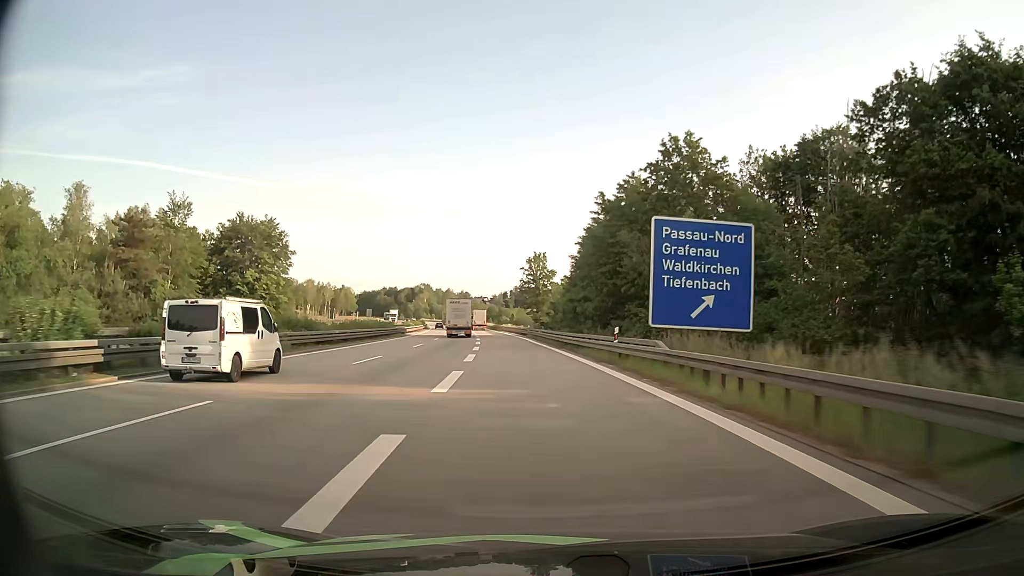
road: motorway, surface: asphalt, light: Day
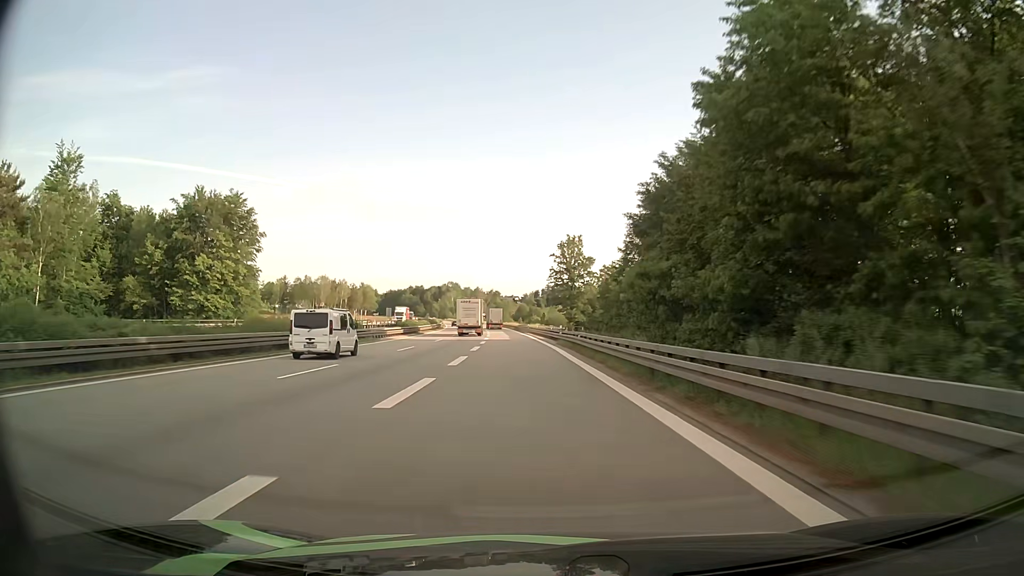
(-0.6, +25.3) m; -3°
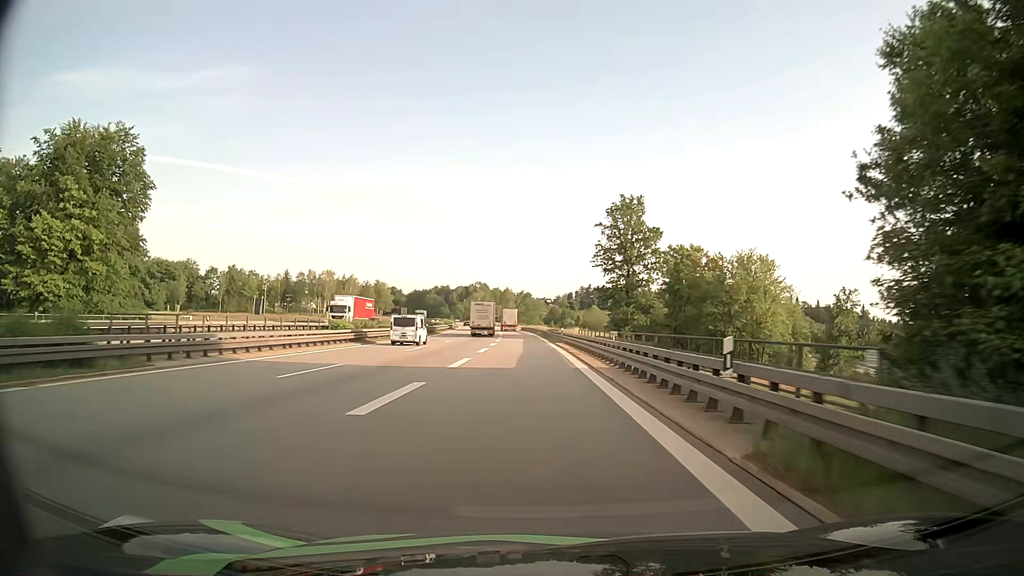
(-1.0, +36.3) m; -3°
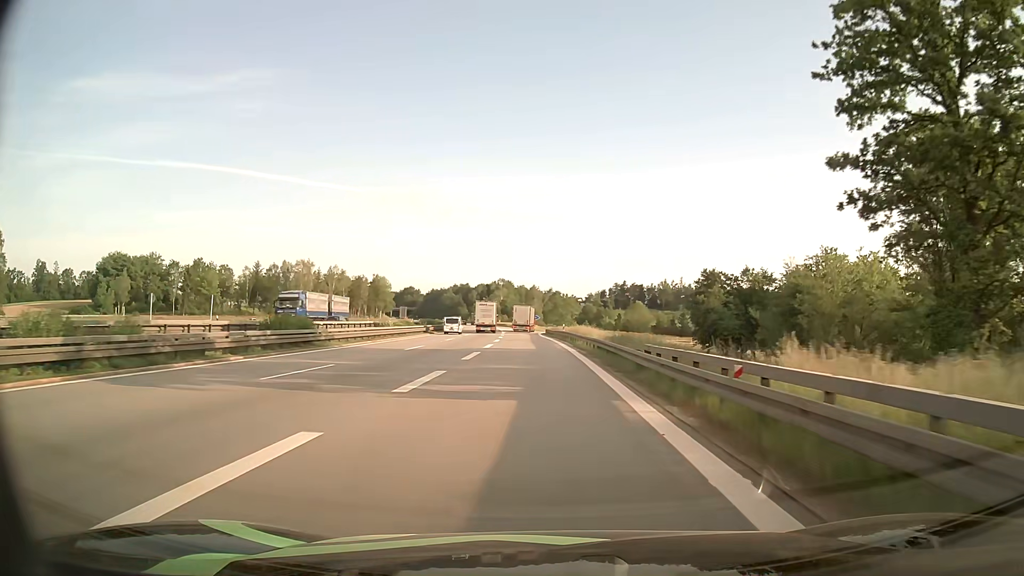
(-1.1, +56.2) m; -2°
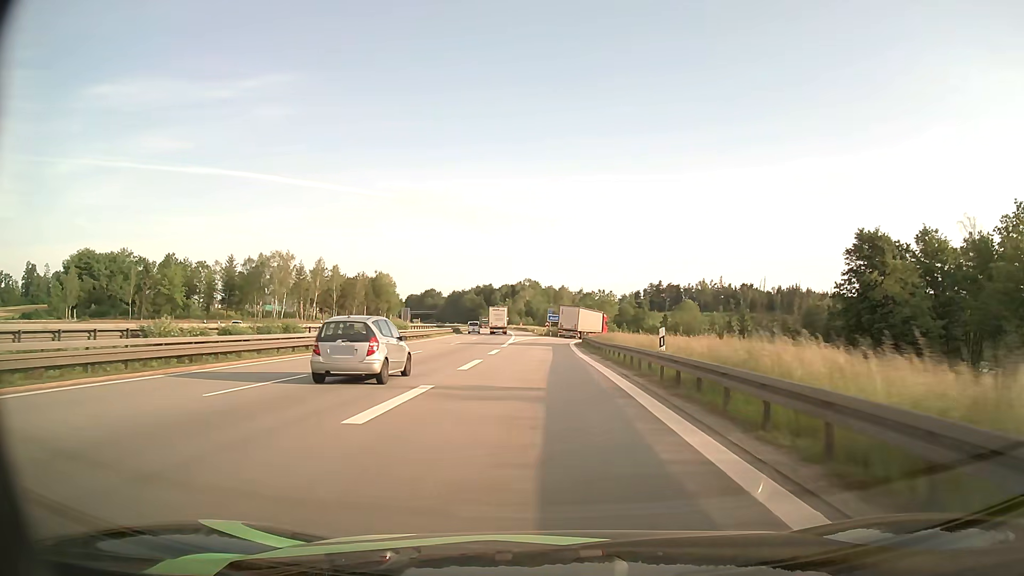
(-0.6, +39.9) m; -3°
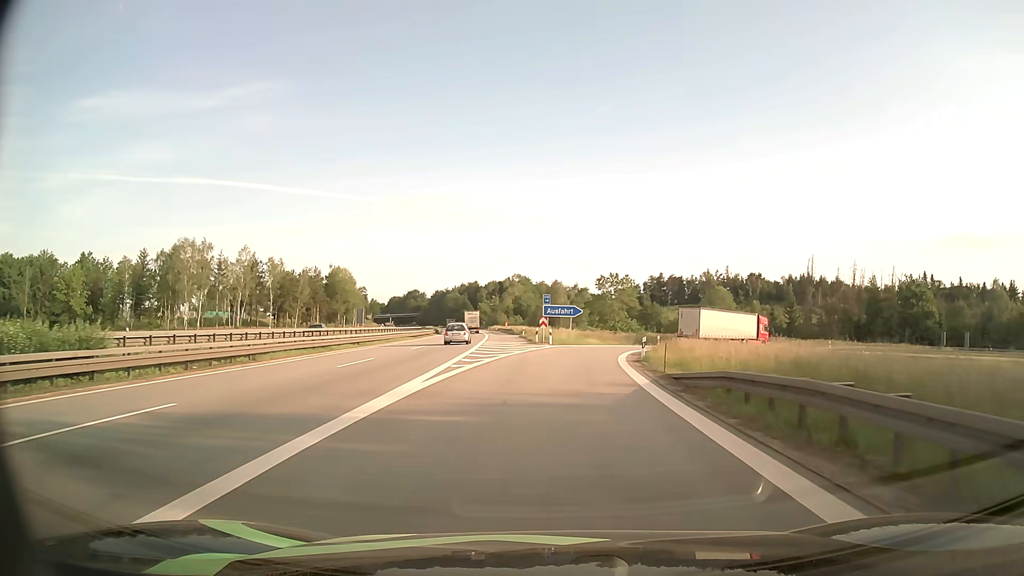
(-0.2, +43.0) m; +1°
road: motorway_link
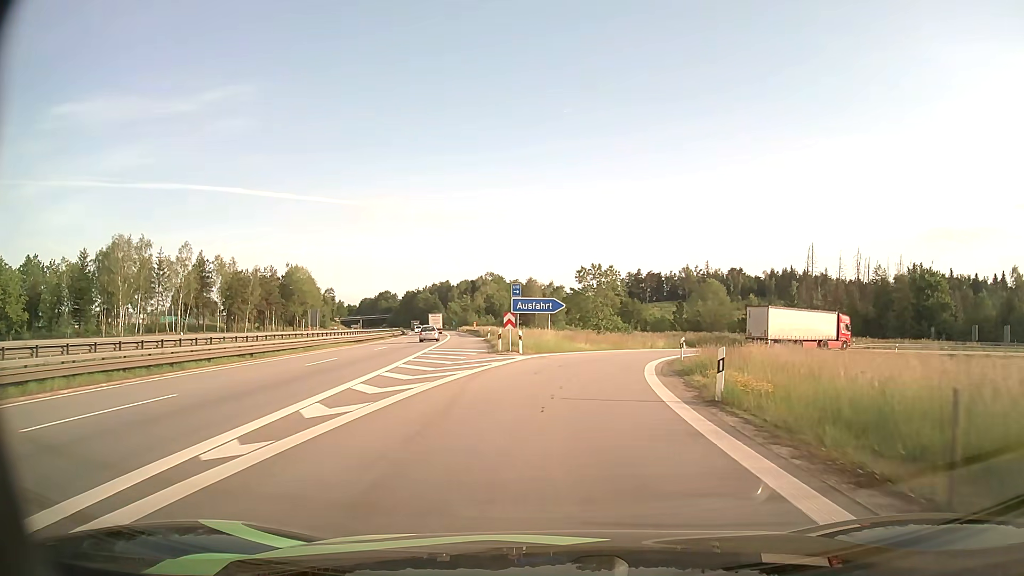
(+0.2, +15.2) m; +2°
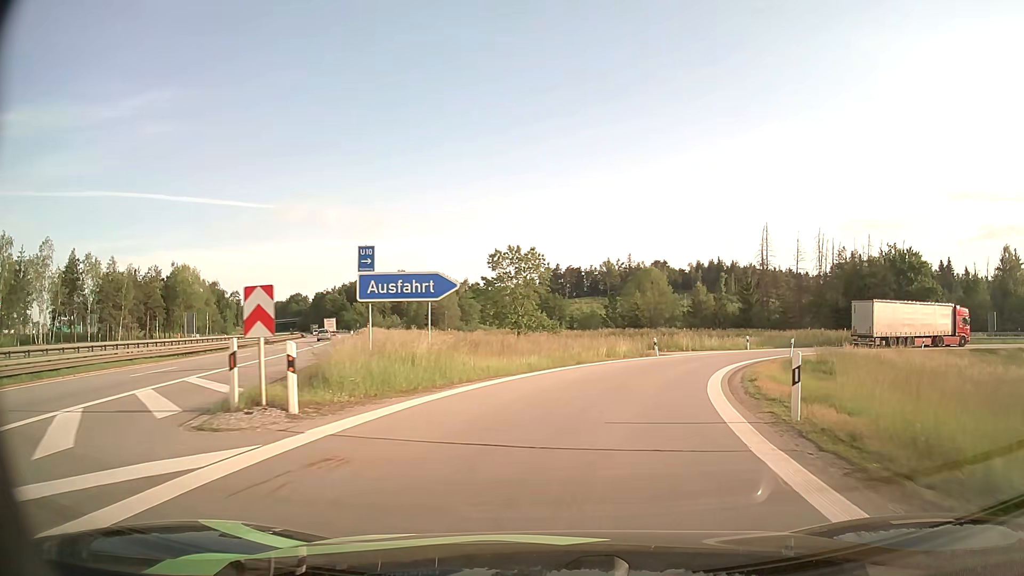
(+1.1, +21.0) m; +7°
